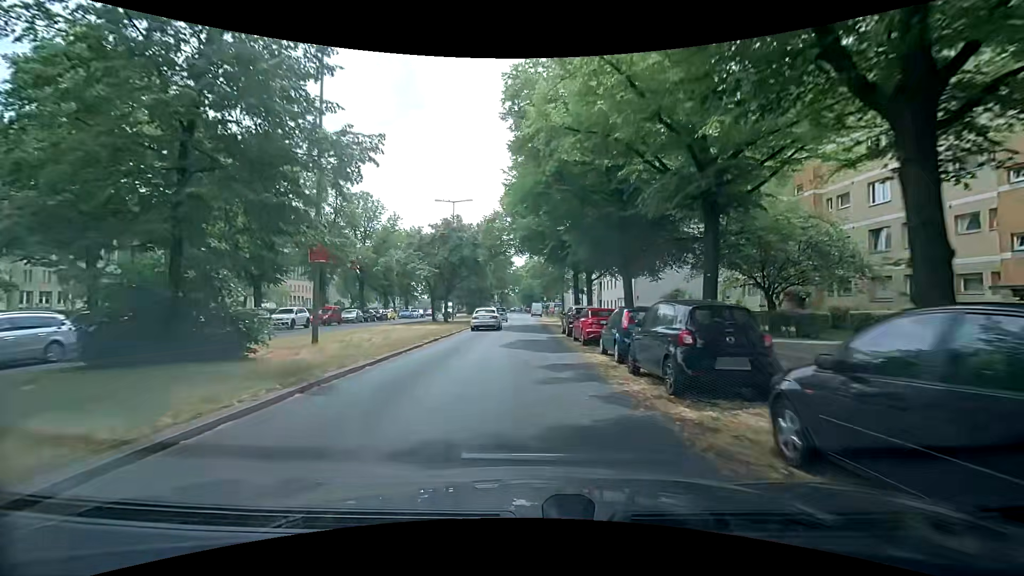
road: primary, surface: asphalt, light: Day
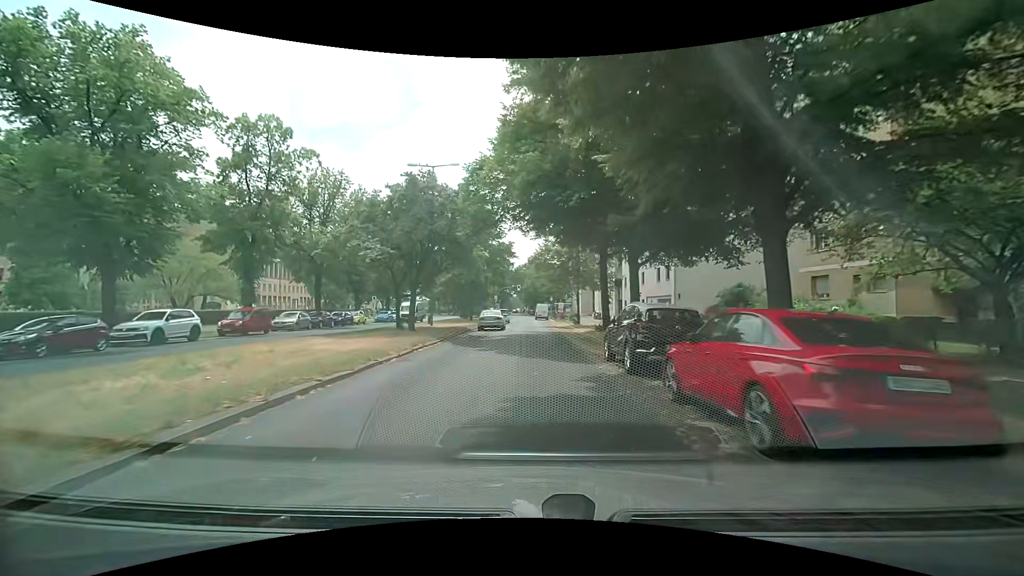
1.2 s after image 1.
(0.0, +13.8) m; 0°
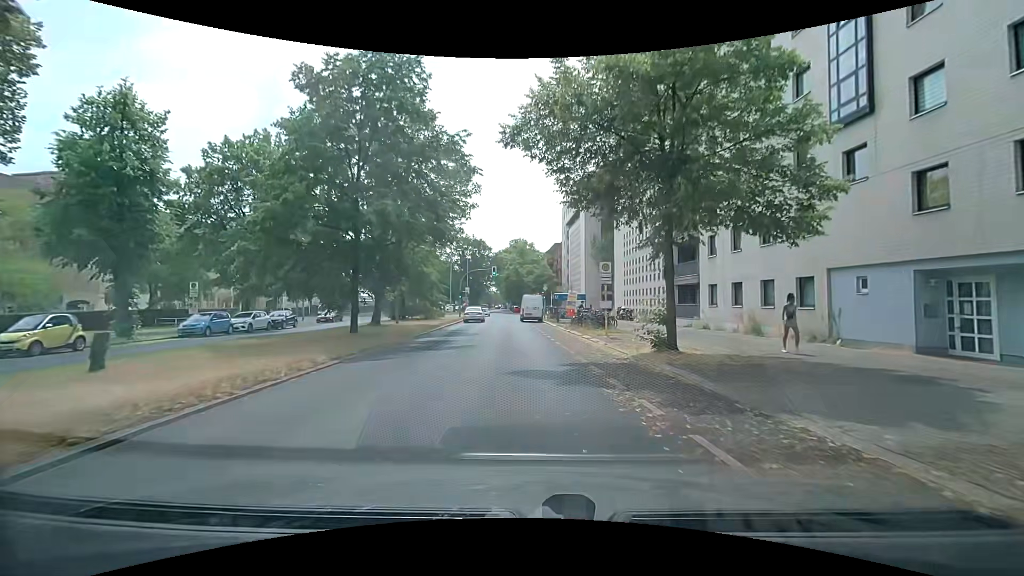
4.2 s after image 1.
(+0.5, +32.6) m; +1°
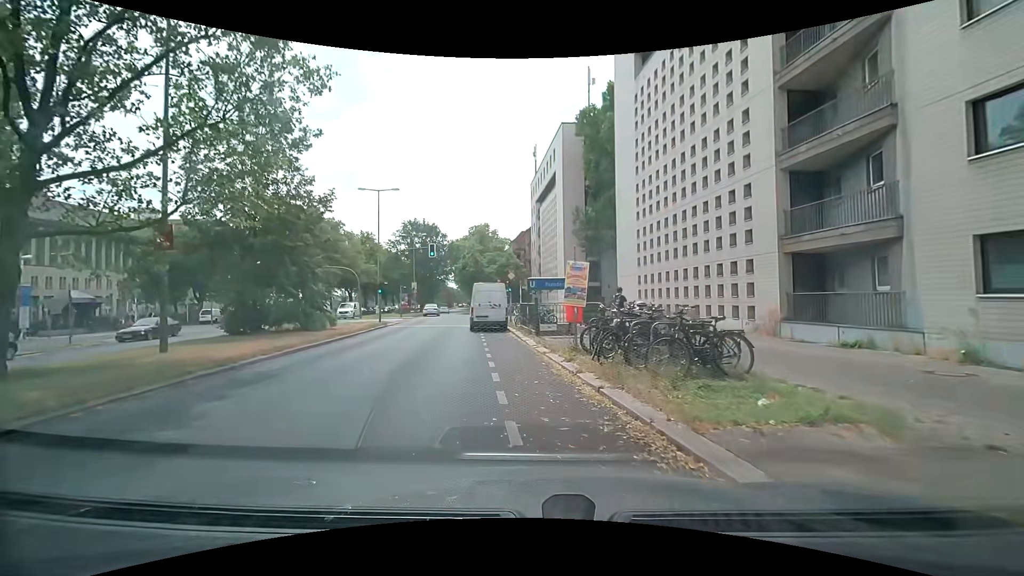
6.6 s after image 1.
(+0.8, +19.4) m; +3°
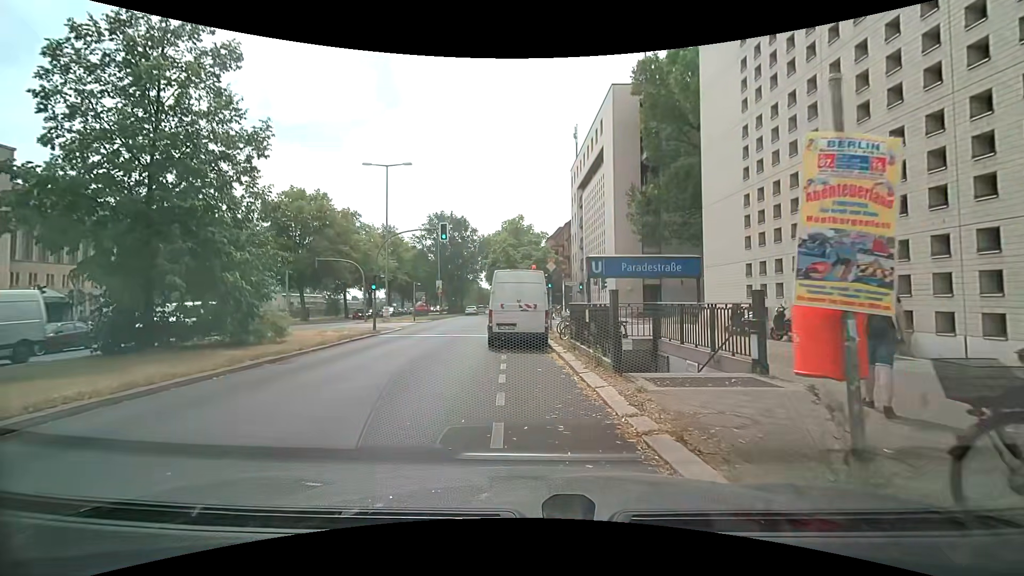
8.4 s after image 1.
(-0.2, +9.8) m; -3°
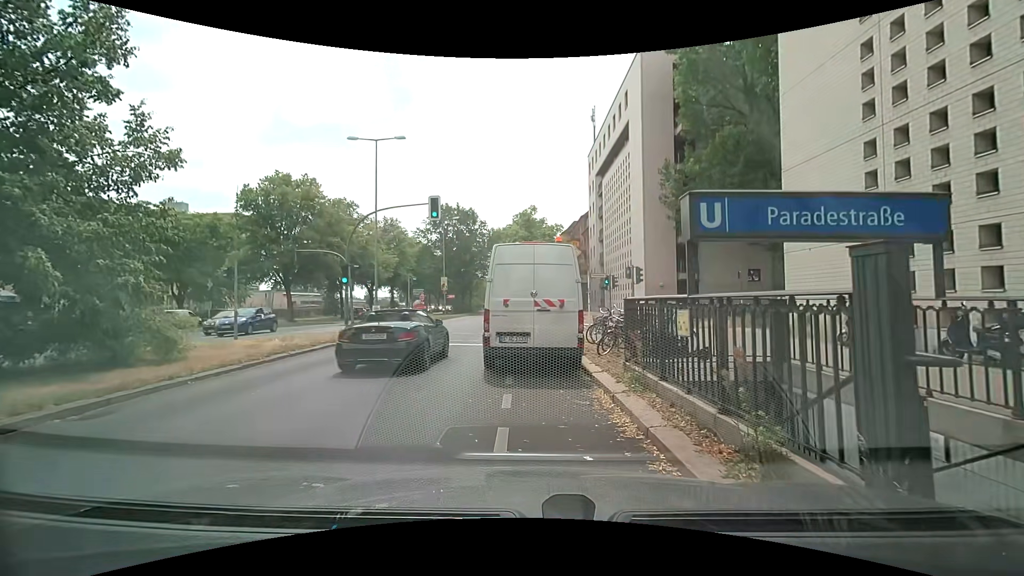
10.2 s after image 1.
(-0.1, +6.1) m; 0°
